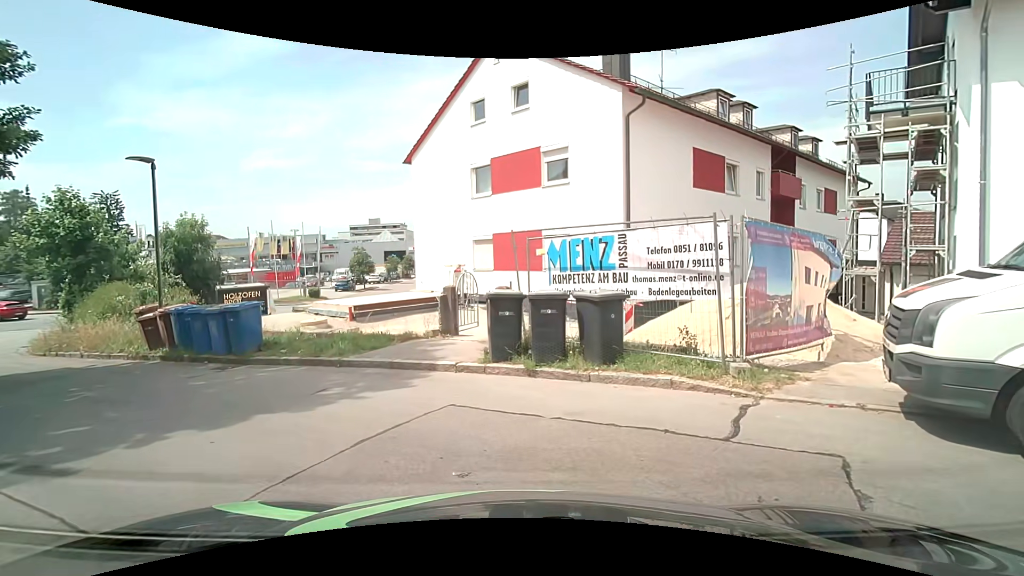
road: service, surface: asphalt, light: Day
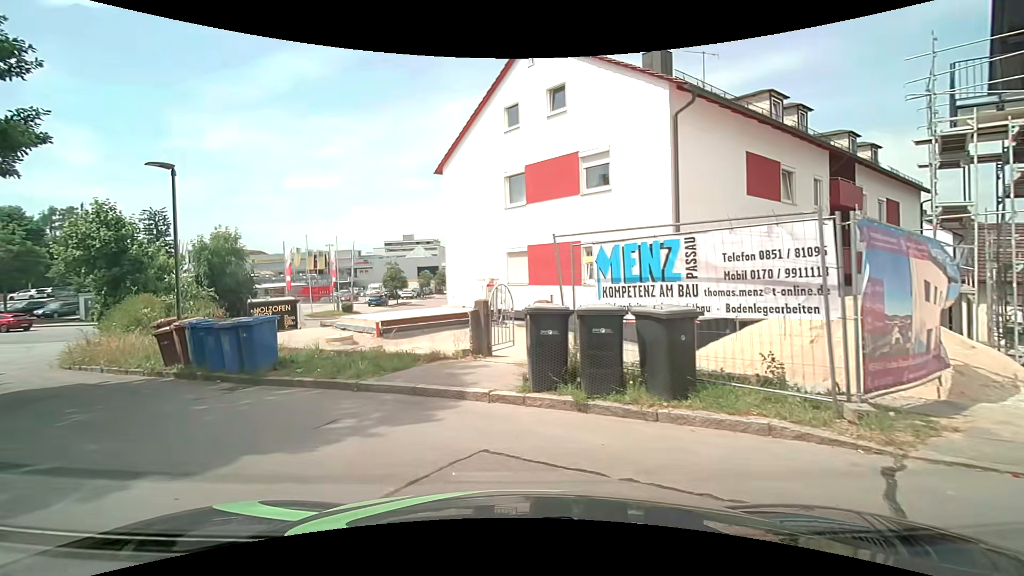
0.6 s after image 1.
(-0.1, +1.3) m; -4°
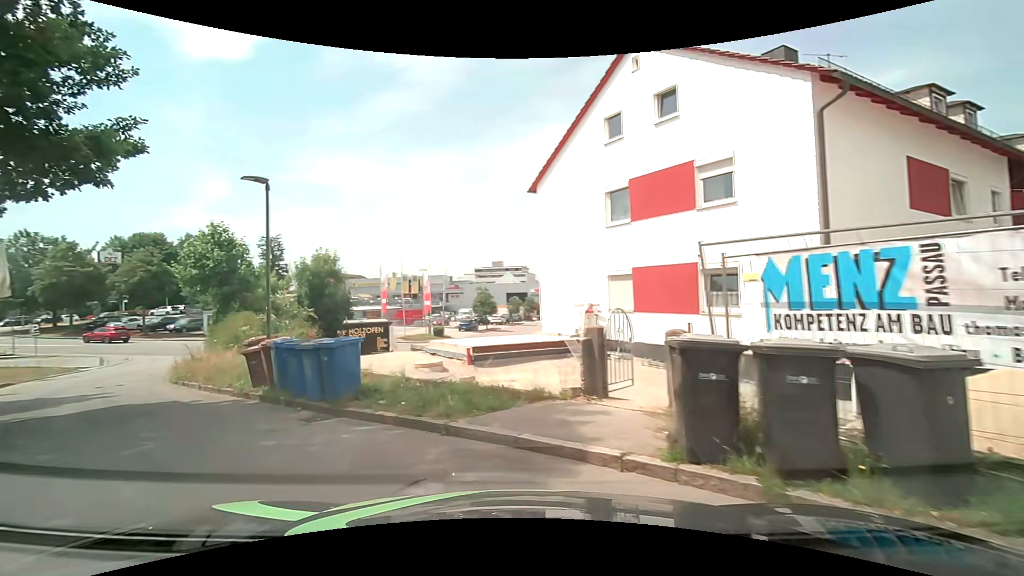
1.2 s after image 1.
(-0.2, +1.8) m; -10°
